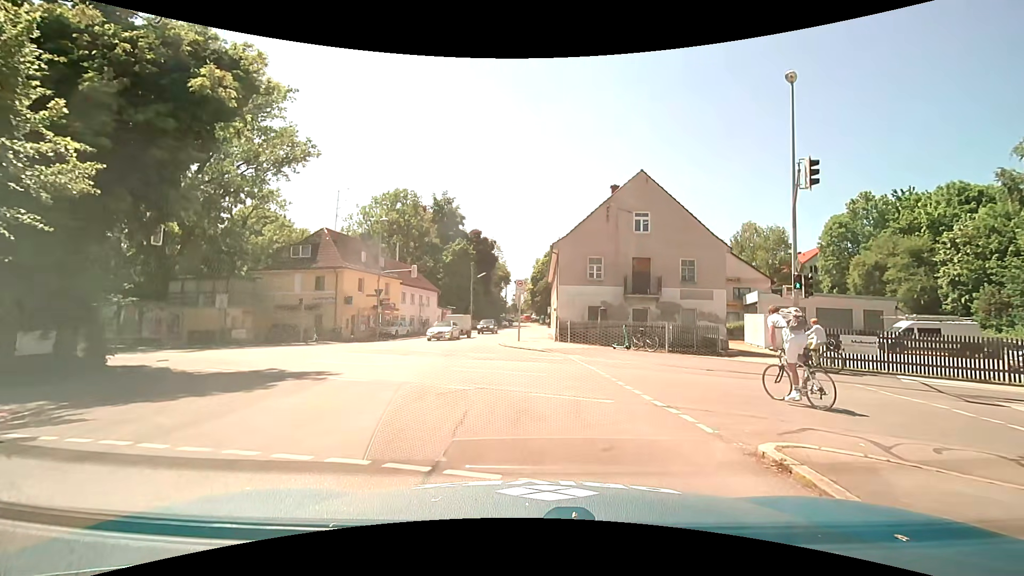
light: Day
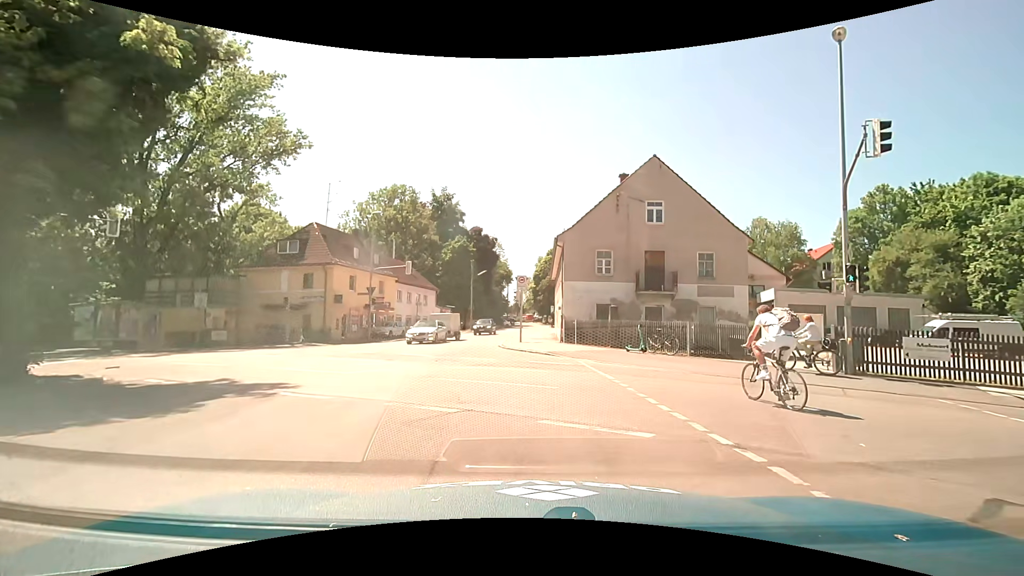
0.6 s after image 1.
(0.0, +2.7) m; 0°
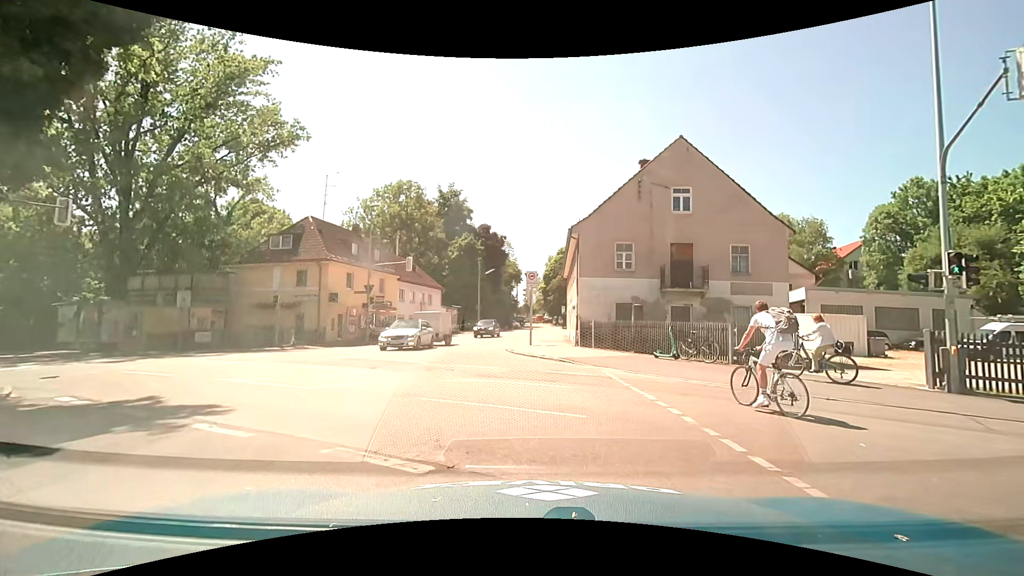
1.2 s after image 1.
(0.0, +3.0) m; -1°
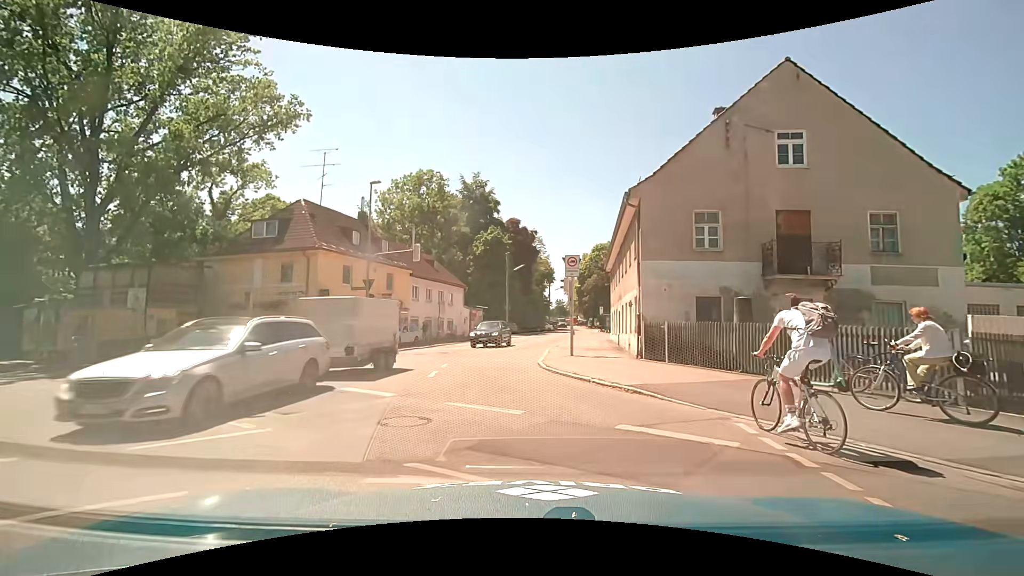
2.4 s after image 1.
(-0.1, +7.4) m; -4°
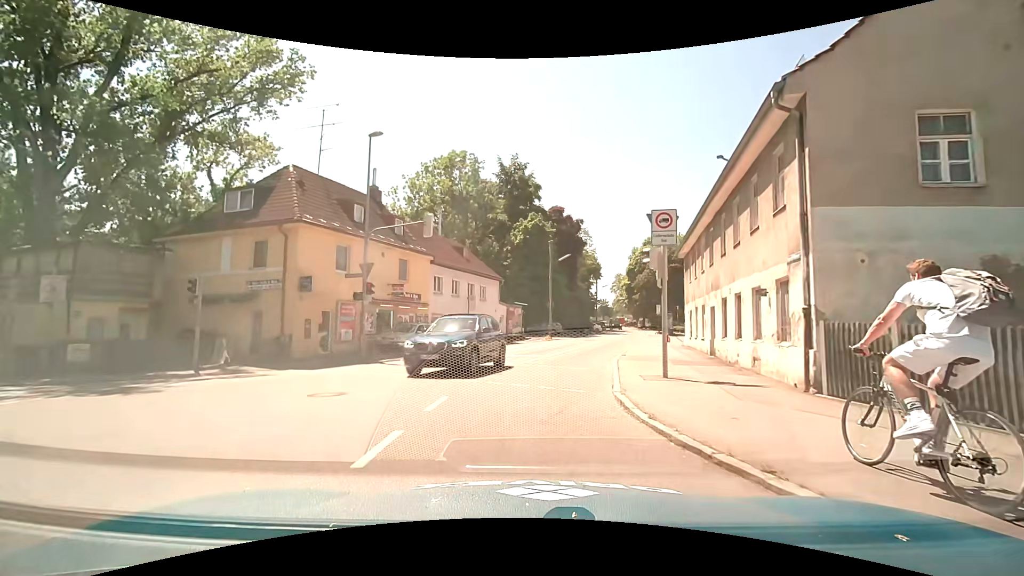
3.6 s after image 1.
(-0.2, +7.9) m; -5°
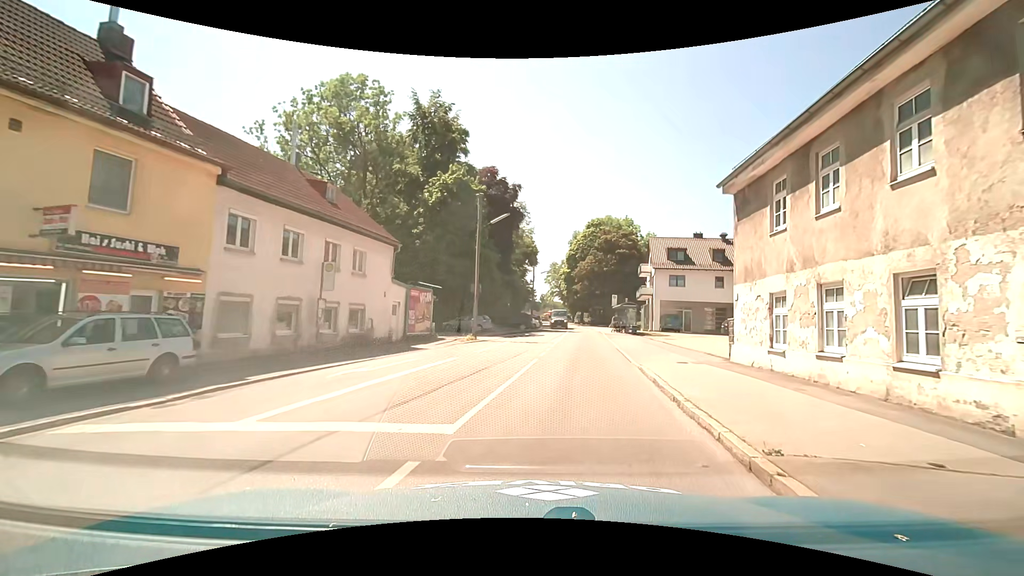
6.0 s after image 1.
(+1.0, +16.1) m; +9°
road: tertiary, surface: asphalt
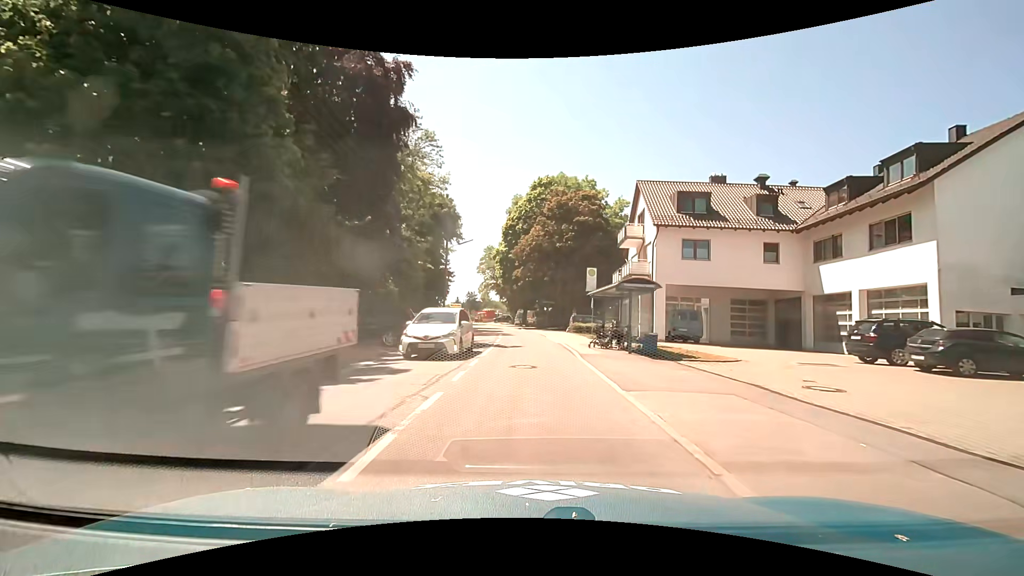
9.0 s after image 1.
(+3.1, +26.6) m; +7°
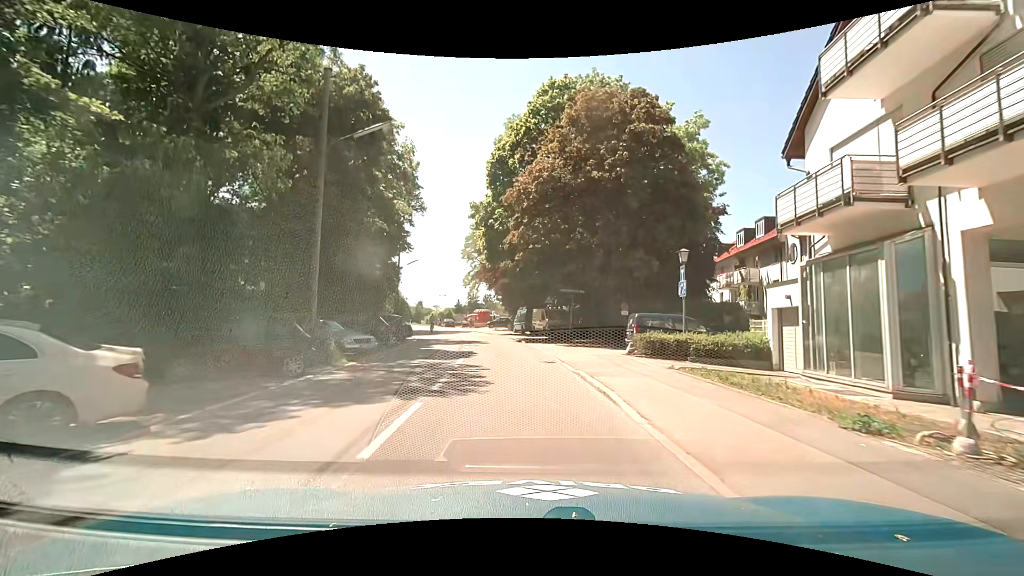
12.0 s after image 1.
(+0.1, +25.8) m; 0°
(0, +10) (-1, +20) (-2, +30) (-3, +40) (-6, +50) (-8, +59) (-12, +69) (-15, +78) (-19, +87) (-23, +96) m
